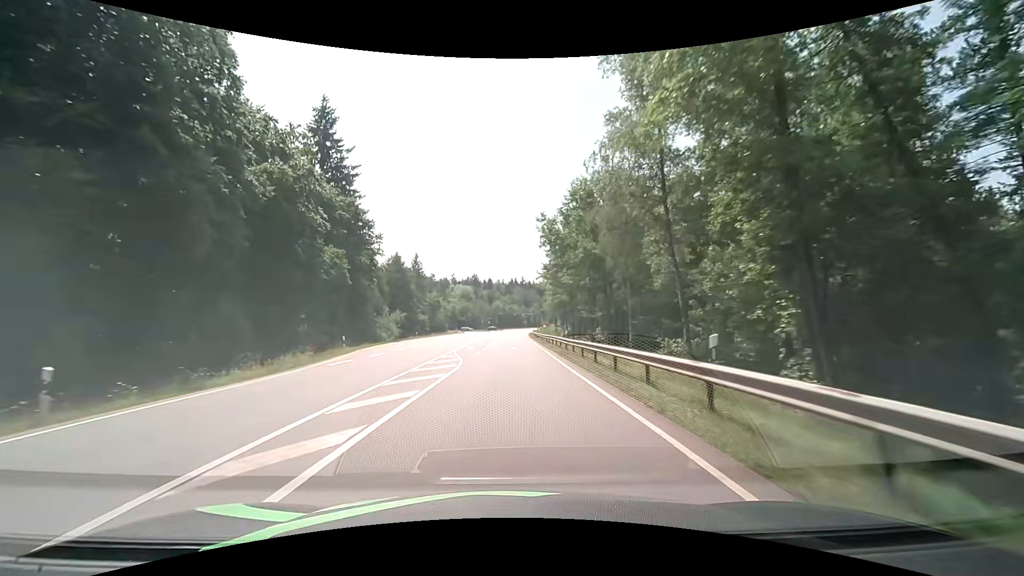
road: secondary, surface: asphalt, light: Day
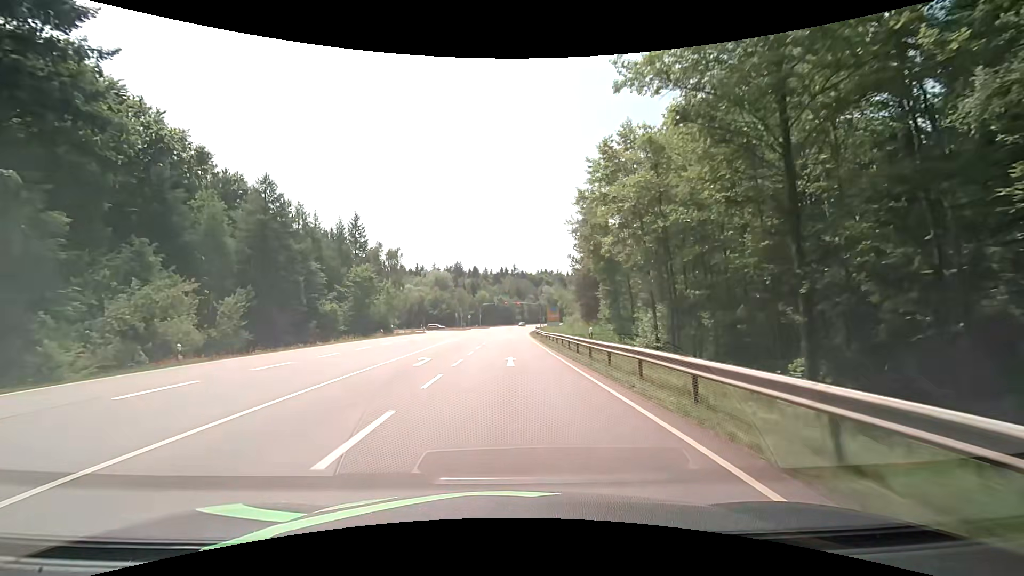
(+0.6, +51.0) m; +1°
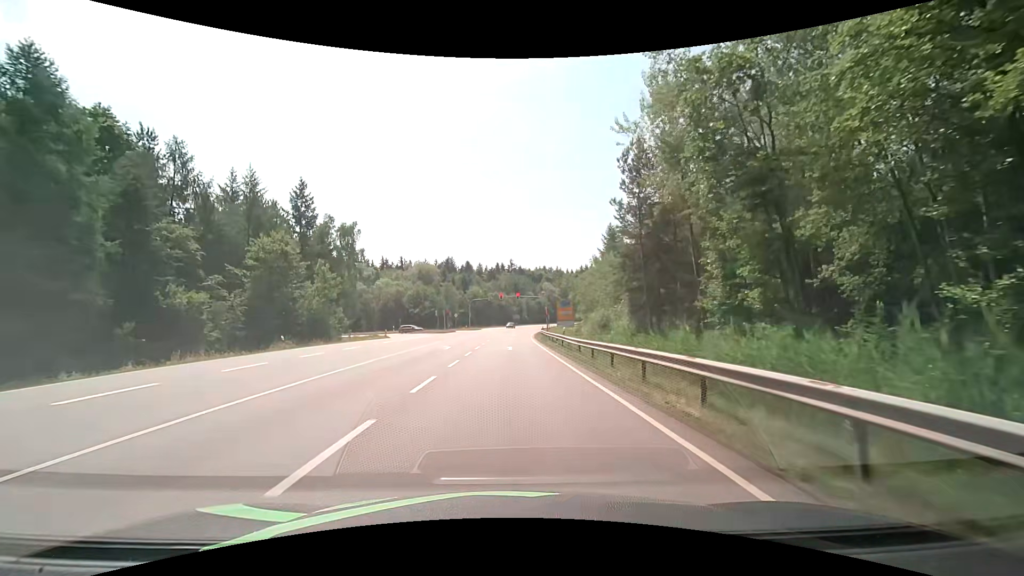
(+0.1, +24.2) m; 0°
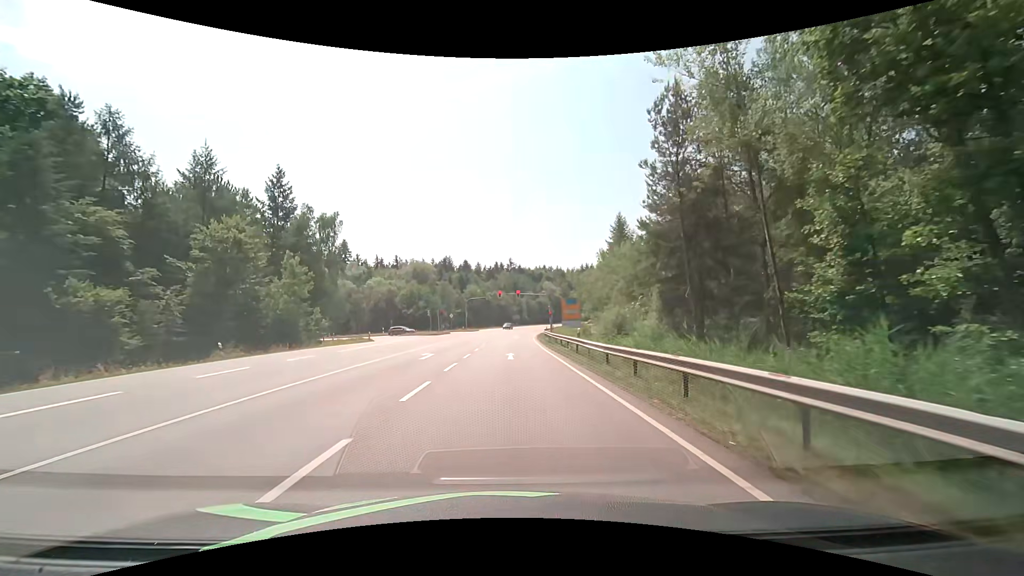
(0.0, +7.0) m; +1°
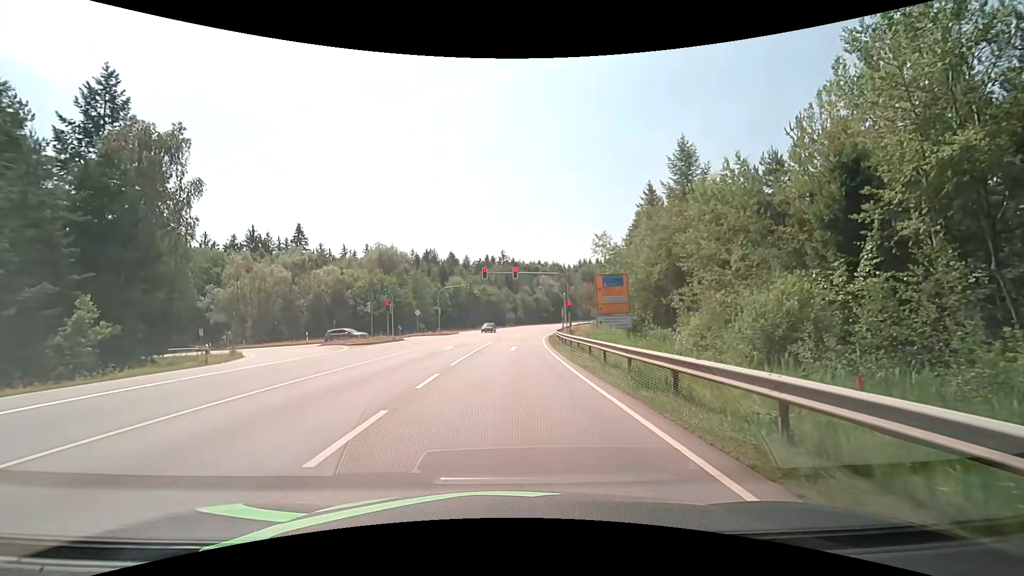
(-0.1, +27.5) m; 0°
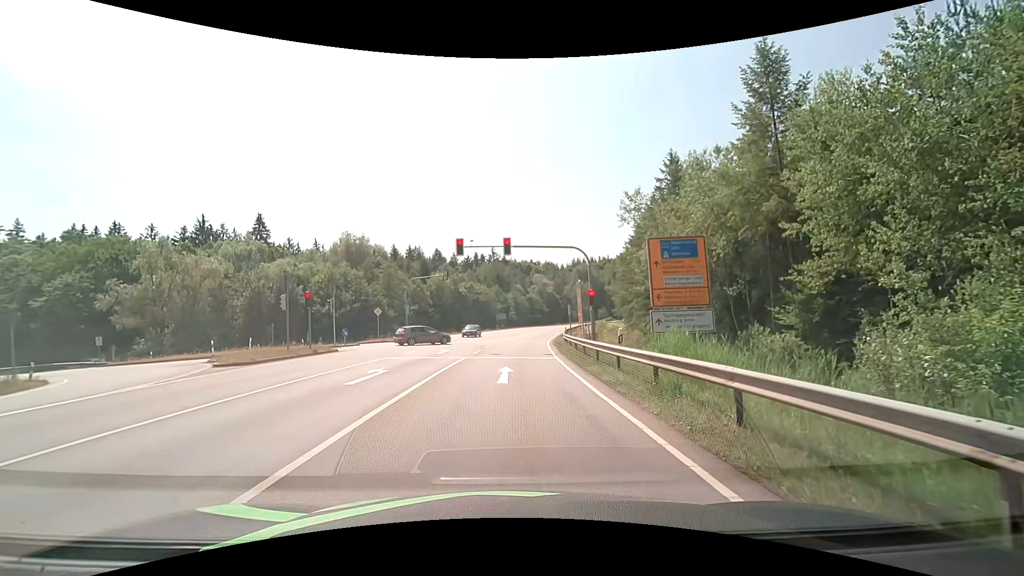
(+0.1, +14.7) m; +1°
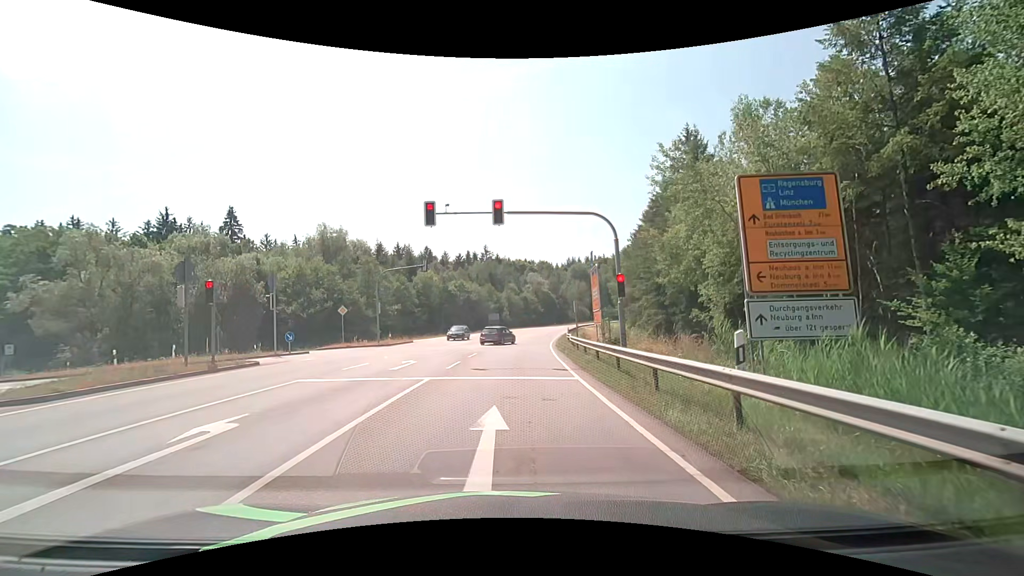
(+0.1, +8.2) m; 0°
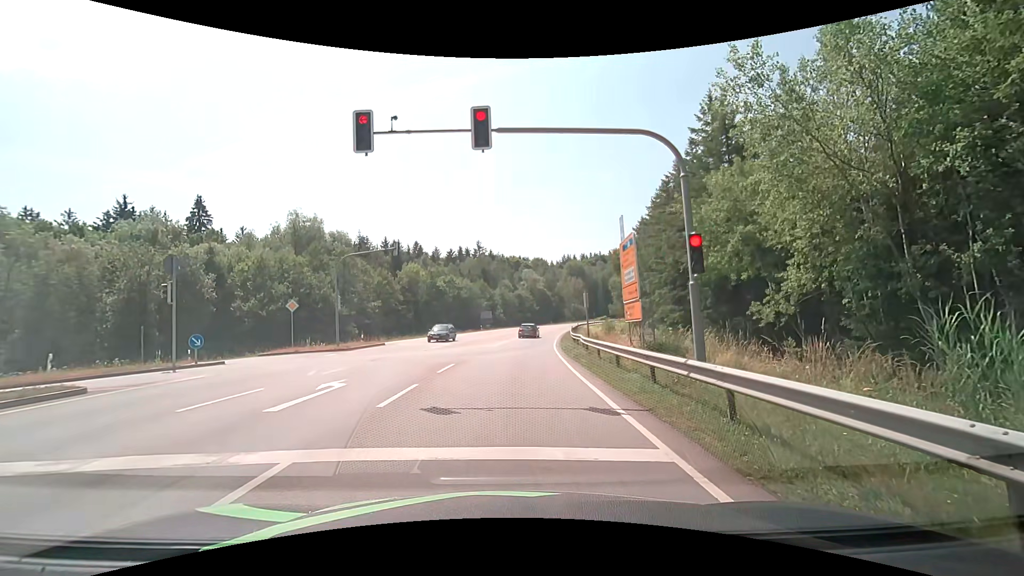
(+0.1, +7.7) m; 0°
(0, +10) (+1, +20) (+1, +30) (+2, +40) (+3, +50) (+5, +60) (+6, +70) (+8, +79) (+10, +89) (+12, +99) m
